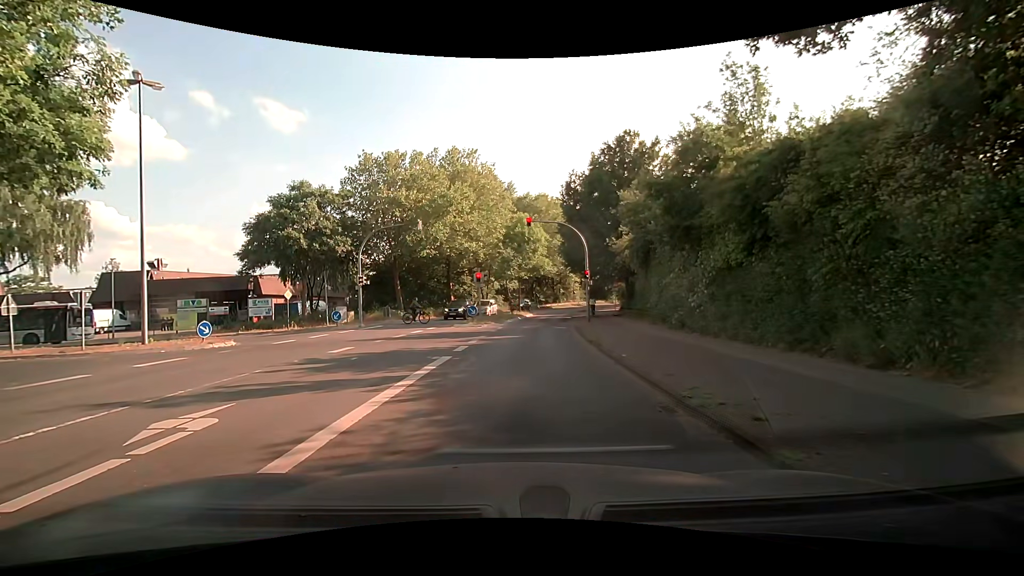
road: tertiary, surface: asphalt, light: Day
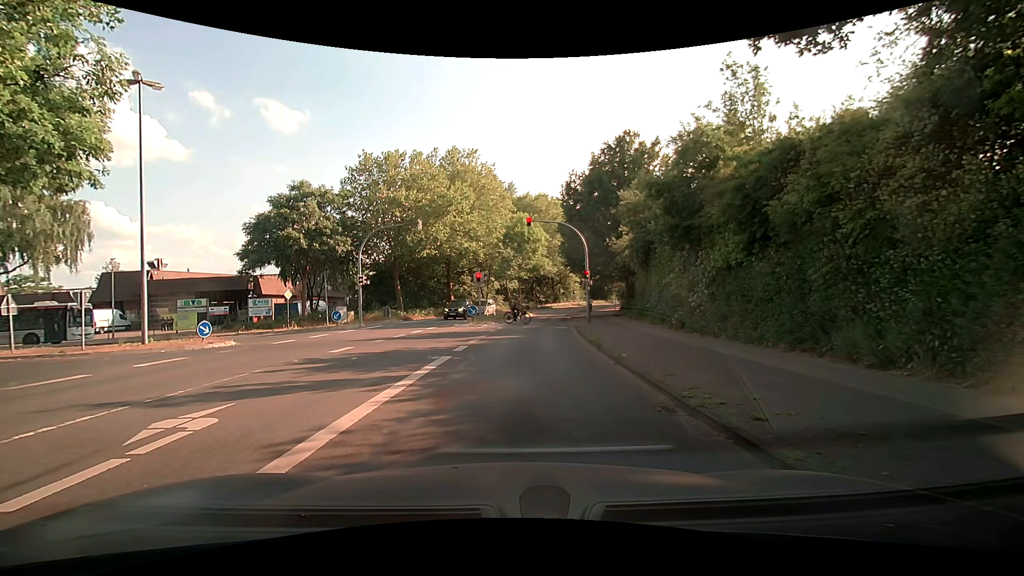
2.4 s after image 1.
(0.0, +0.1) m; 0°
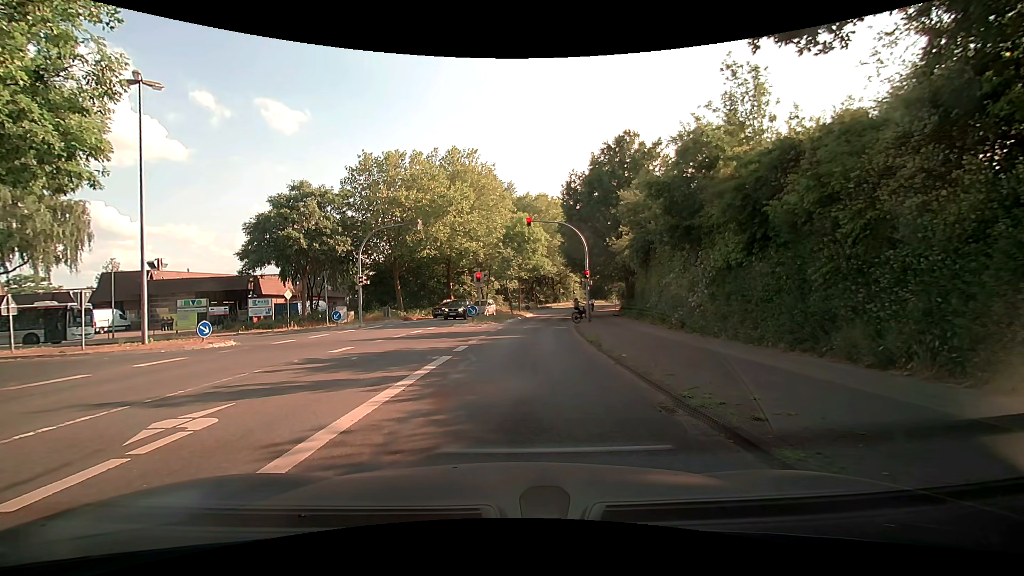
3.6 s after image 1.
(0.0, 0.0) m; 0°
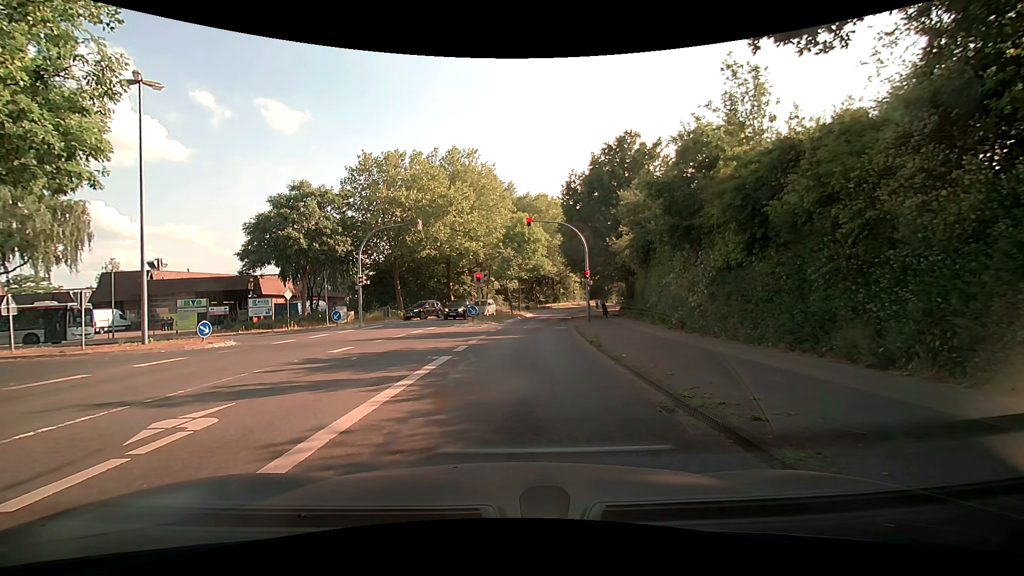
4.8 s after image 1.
(0.0, 0.0) m; 0°
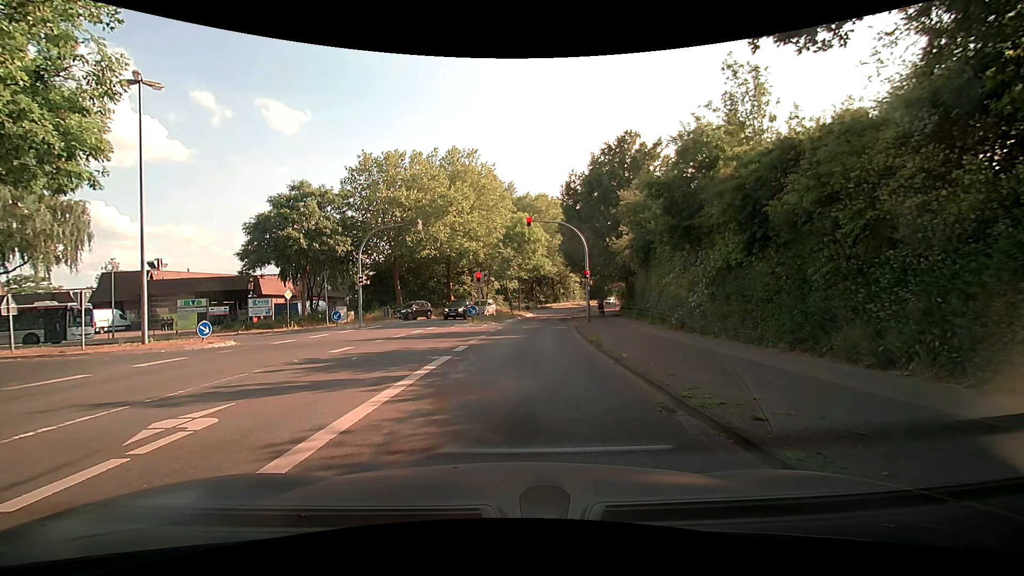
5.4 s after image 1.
(0.0, 0.0) m; 0°
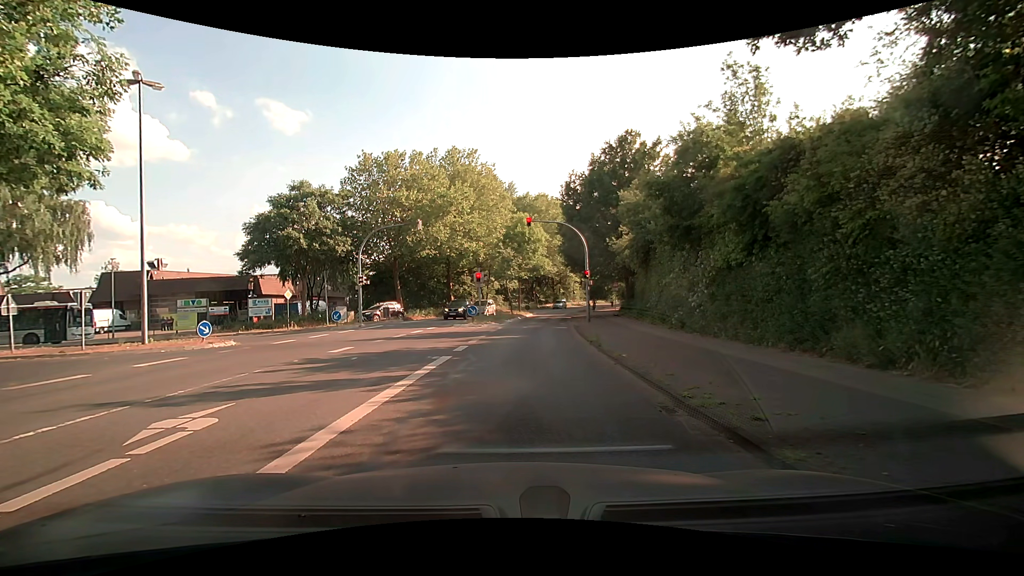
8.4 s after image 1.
(0.0, 0.0) m; 0°
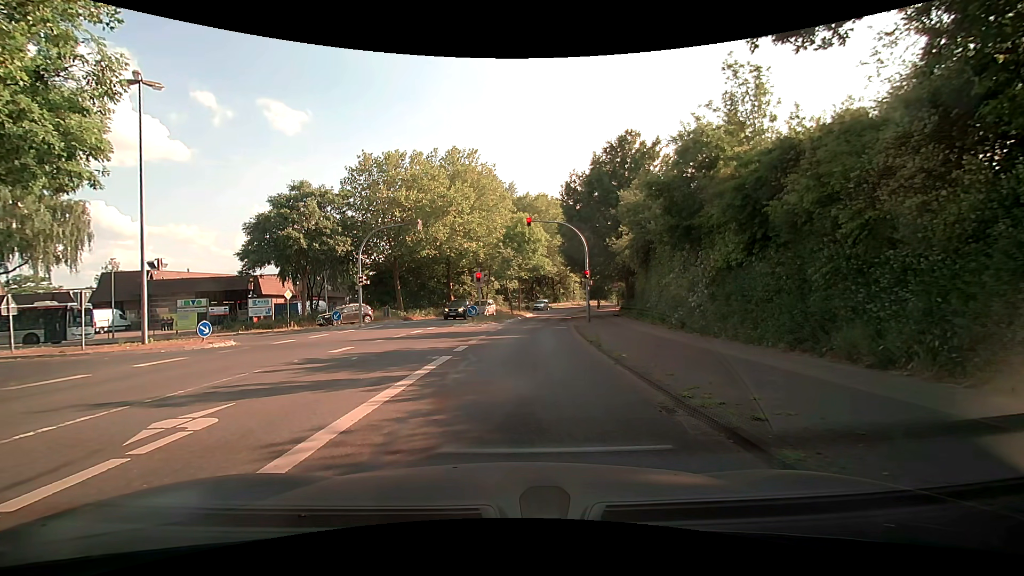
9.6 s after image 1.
(0.0, 0.0) m; 0°
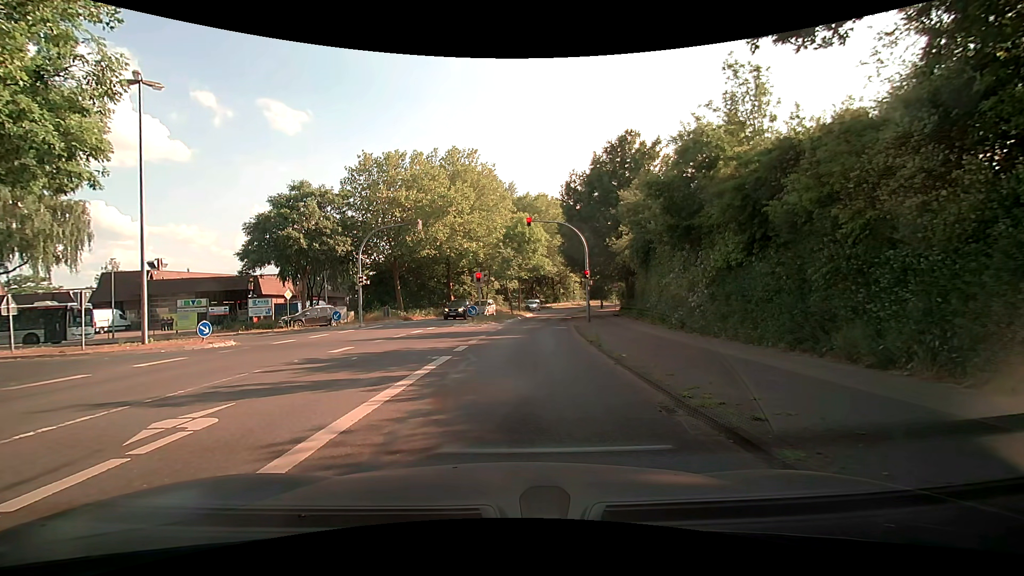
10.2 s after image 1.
(0.0, 0.0) m; 0°
